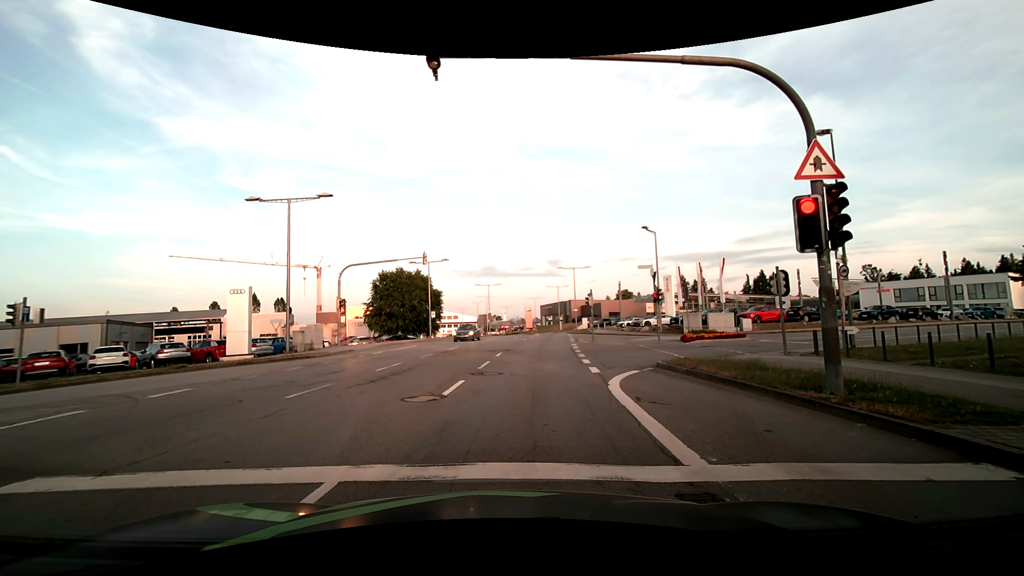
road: secondary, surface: asphalt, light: Day
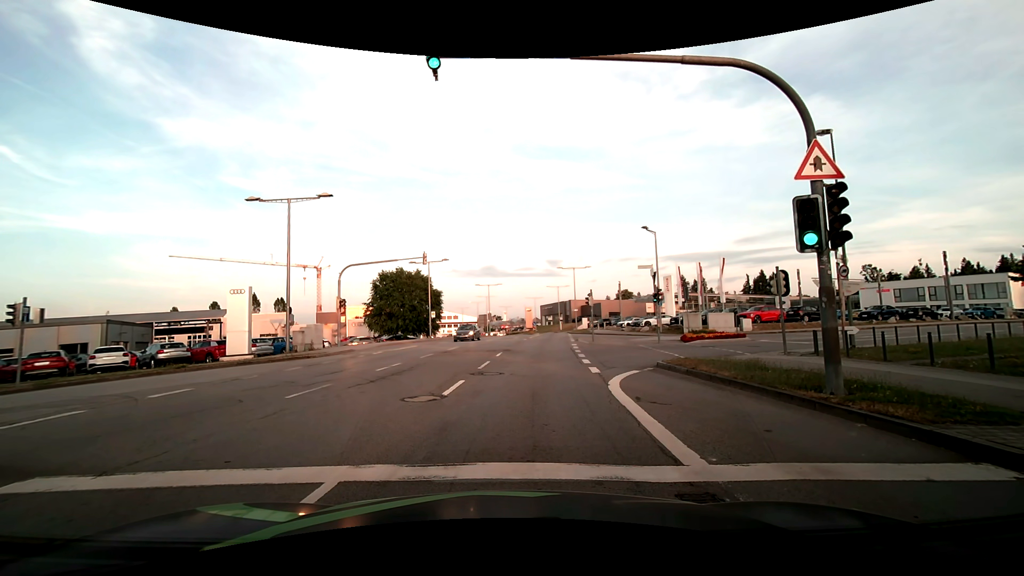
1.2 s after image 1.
(0.0, 0.0) m; 0°
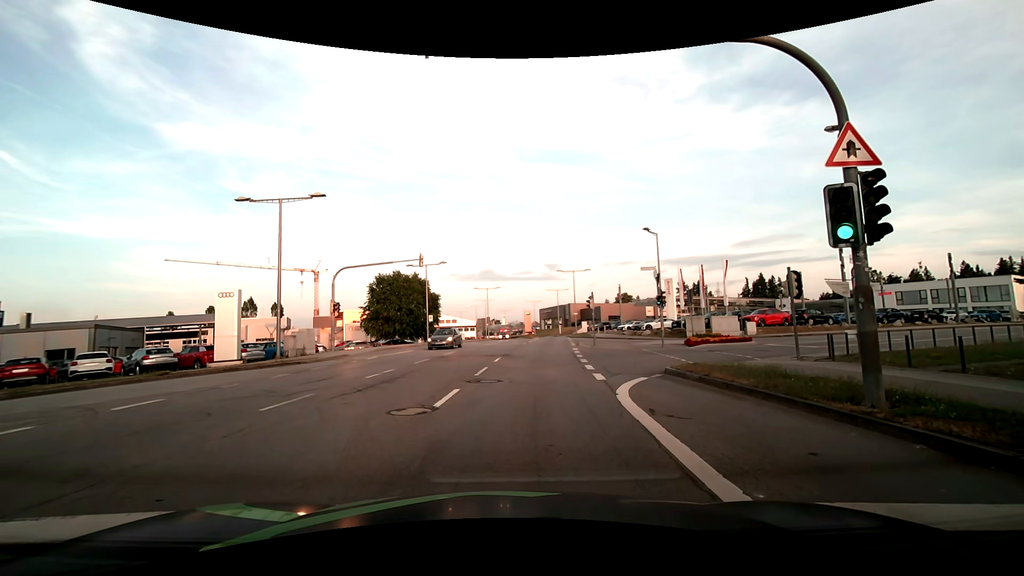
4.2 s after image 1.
(0.0, +1.1) m; -1°
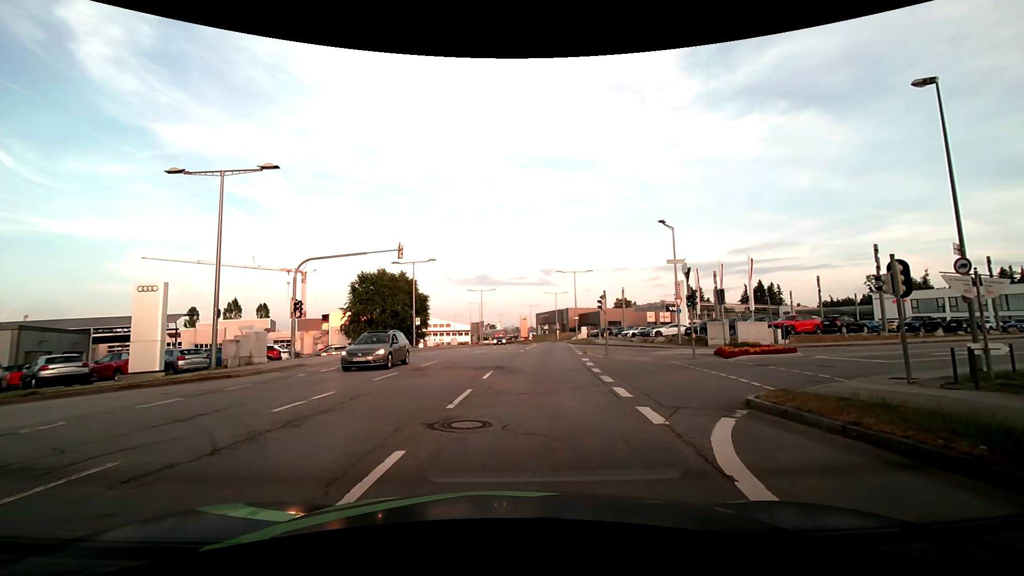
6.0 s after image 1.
(+0.1, +5.8) m; +1°
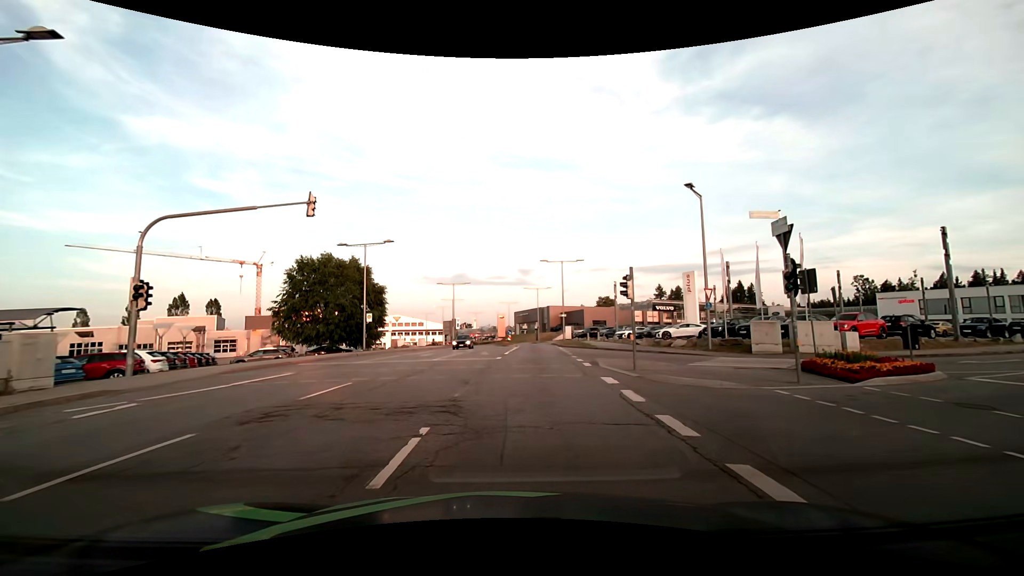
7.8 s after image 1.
(+0.2, +10.2) m; +3°
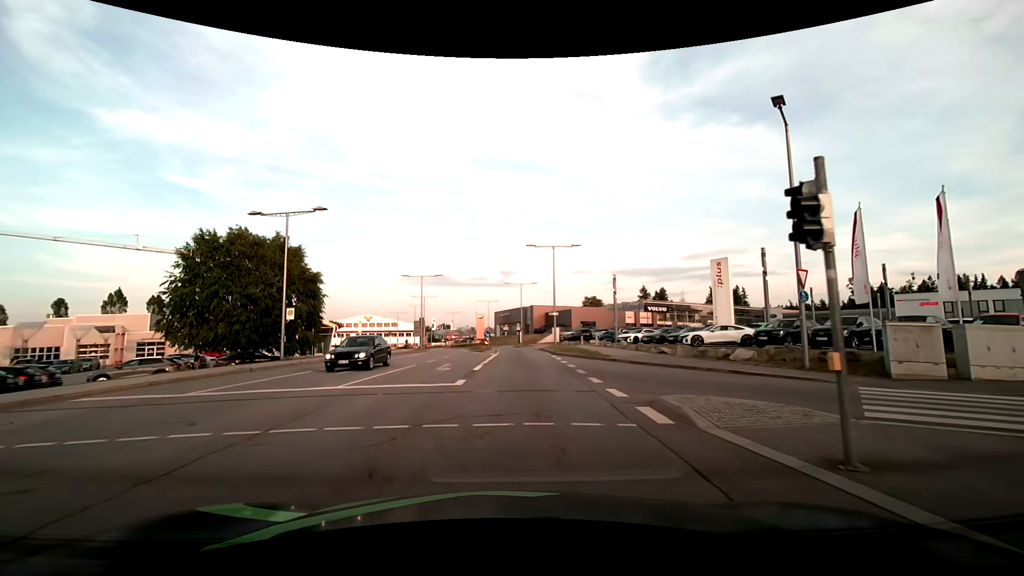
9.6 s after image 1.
(+0.3, +11.4) m; +2°
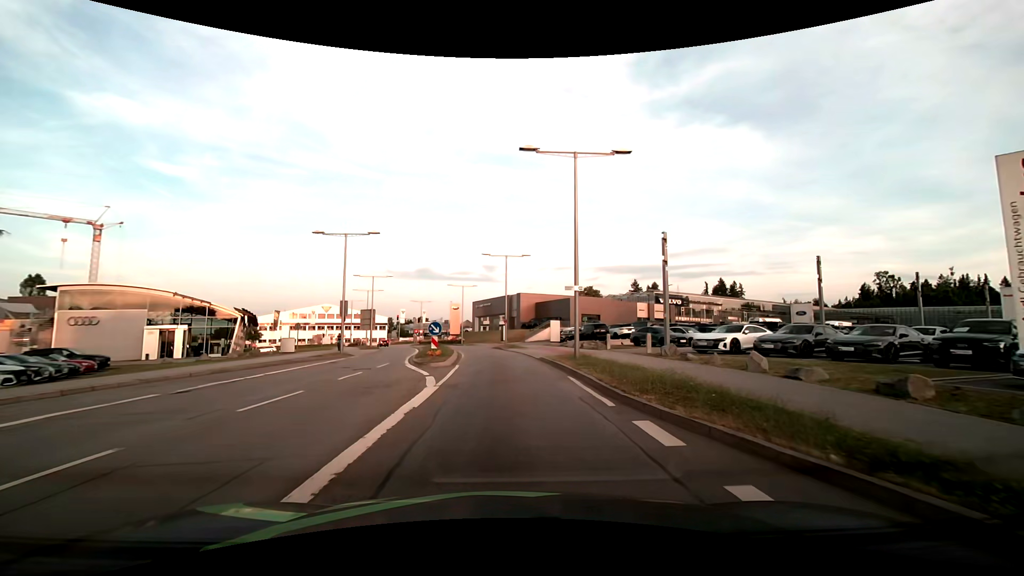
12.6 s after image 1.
(+0.6, +23.1) m; +2°
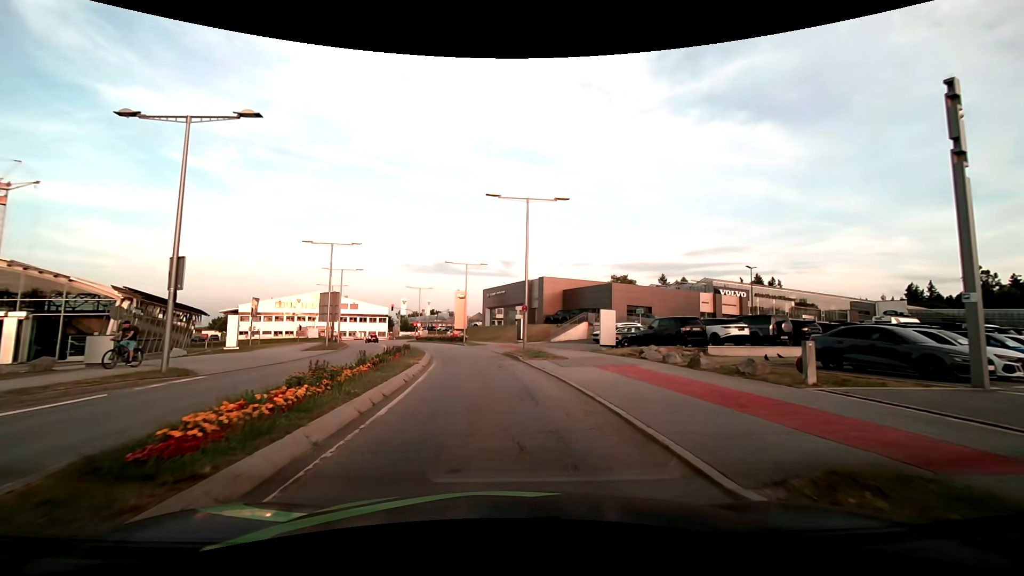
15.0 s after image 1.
(0.0, +20.5) m; -2°
(0, +10) (-1, +20) (-2, +30) (-5, +39) (-8, +49) (-12, +58) (-15, +68) (-19, +77) (-22, +86) (-27, +95) m
